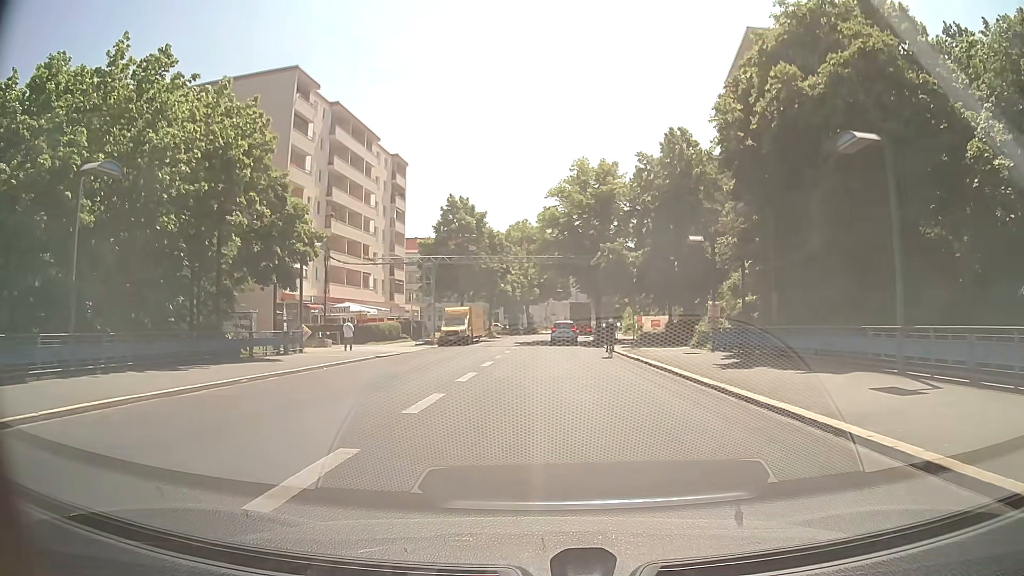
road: secondary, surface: asphalt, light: Day
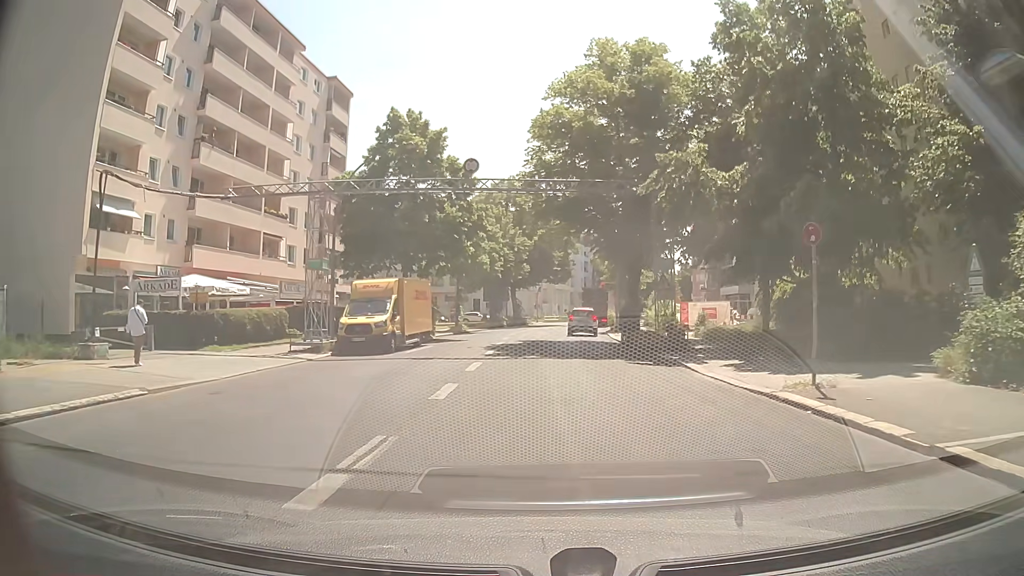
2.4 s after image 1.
(+0.2, +23.9) m; +2°
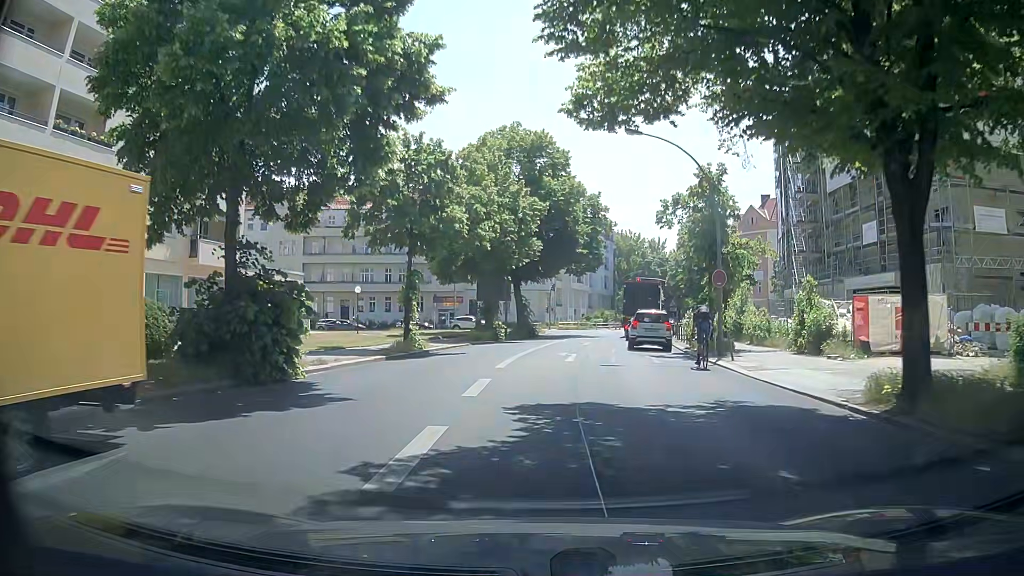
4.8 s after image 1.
(-0.2, +23.7) m; -1°
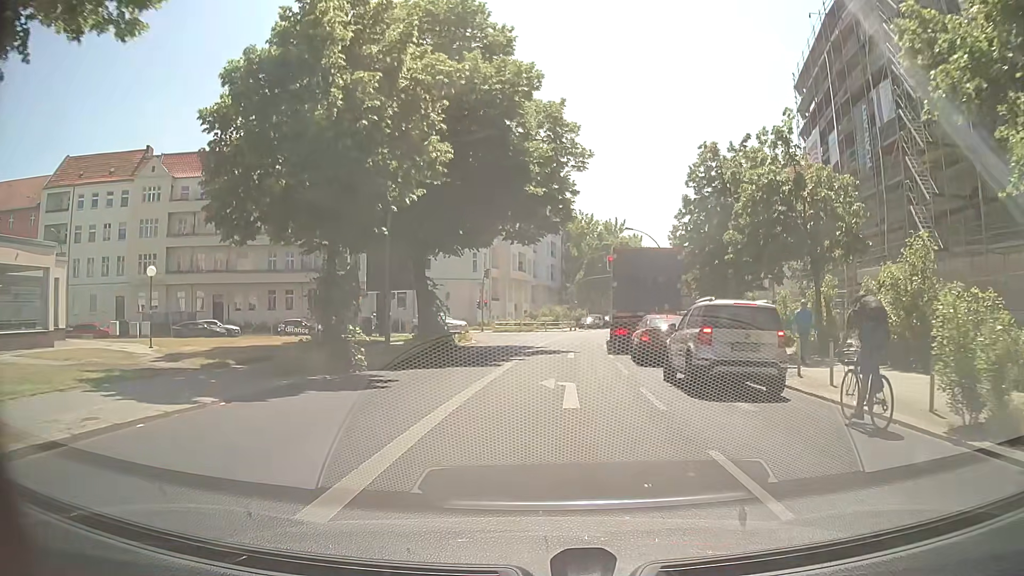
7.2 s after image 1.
(+1.1, +22.3) m; +5°
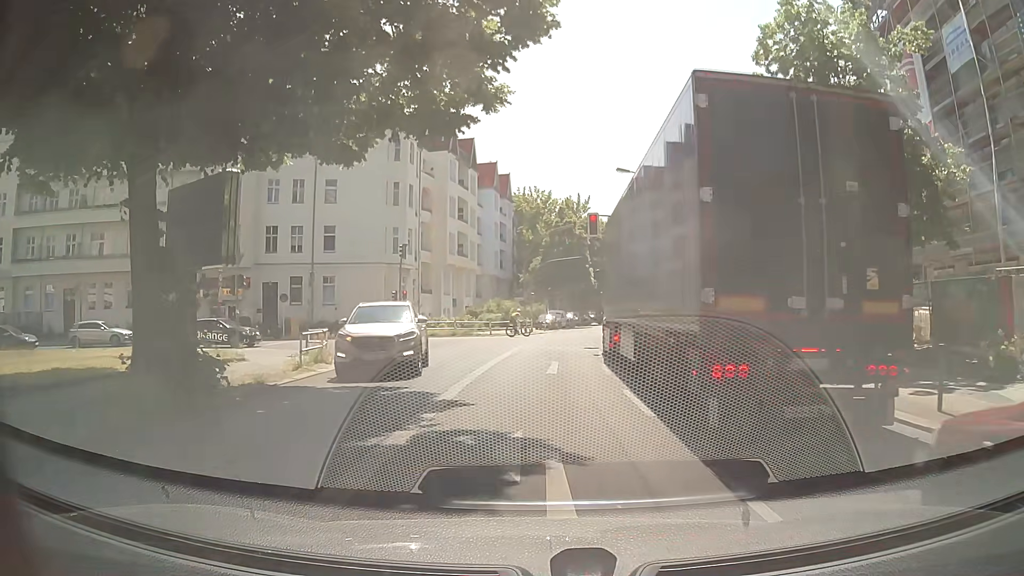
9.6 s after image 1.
(+0.7, +18.7) m; +4°
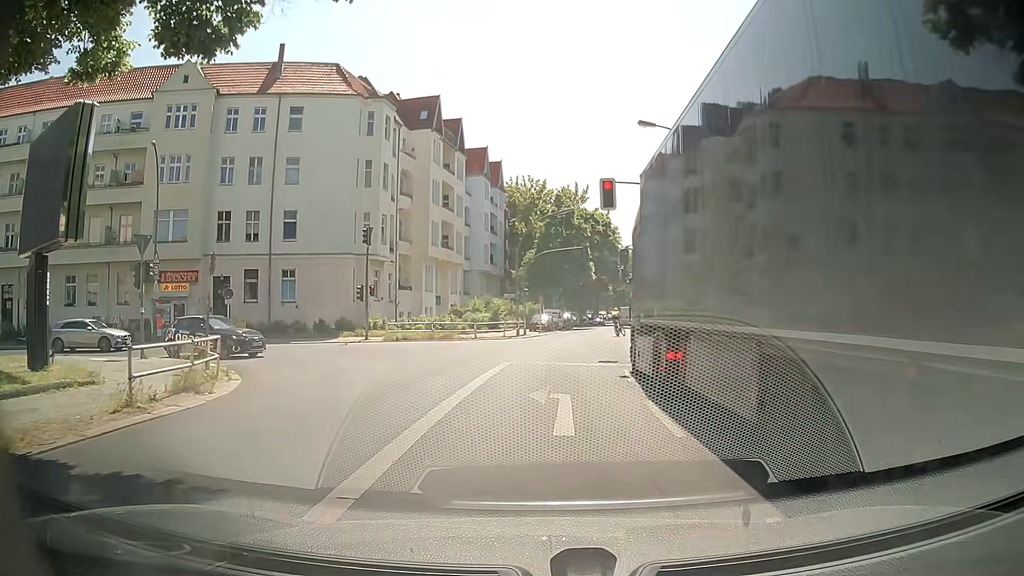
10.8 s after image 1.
(+0.1, +7.4) m; +2°
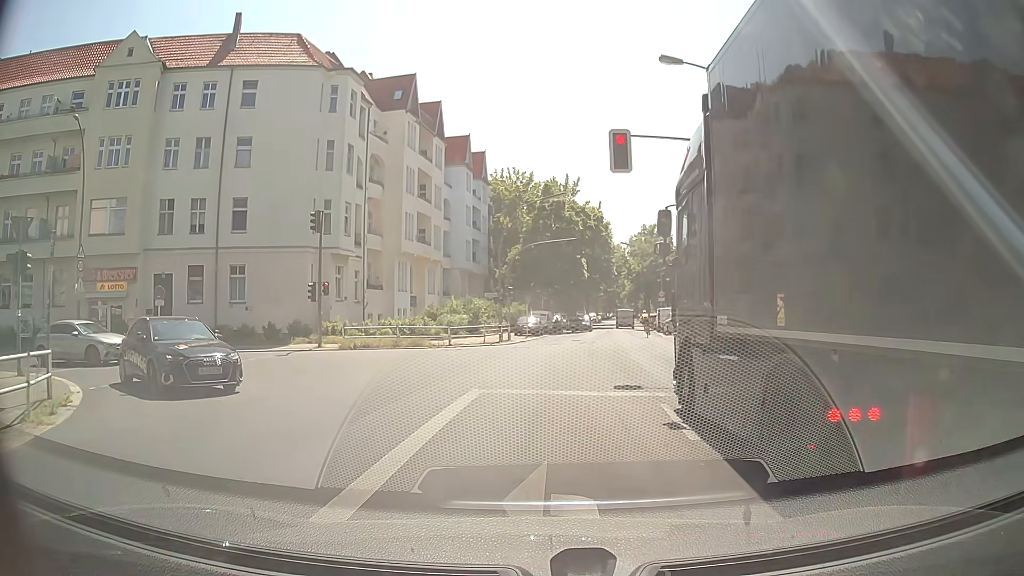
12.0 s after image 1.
(+0.1, +6.0) m; 0°
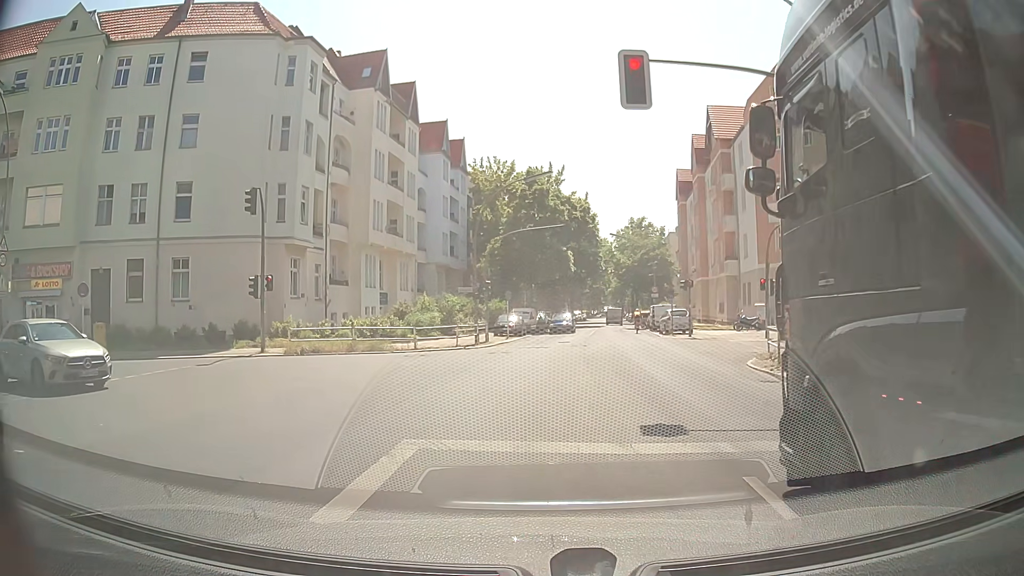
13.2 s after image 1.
(+0.1, +4.8) m; +1°
